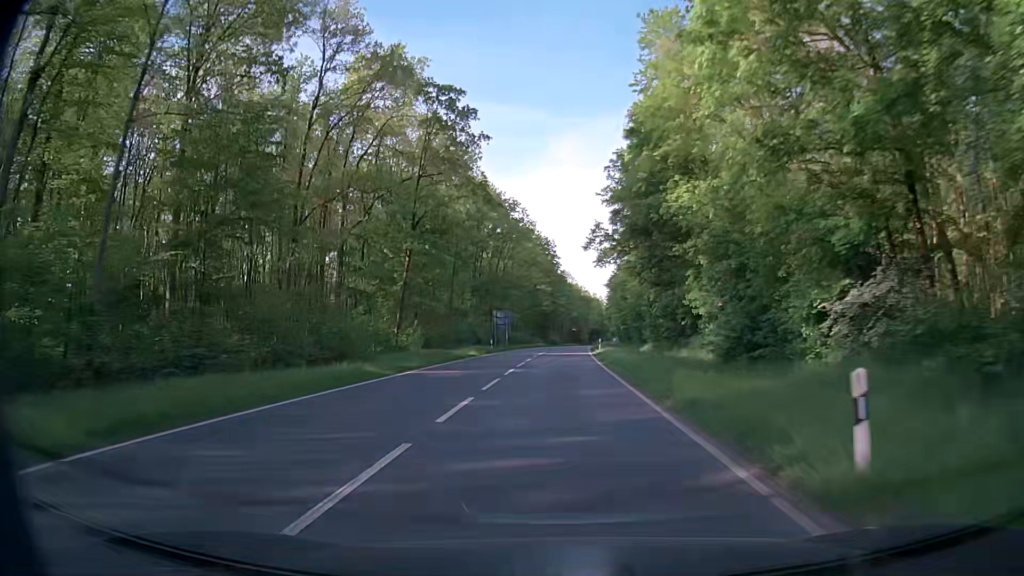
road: secondary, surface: asphalt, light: Day
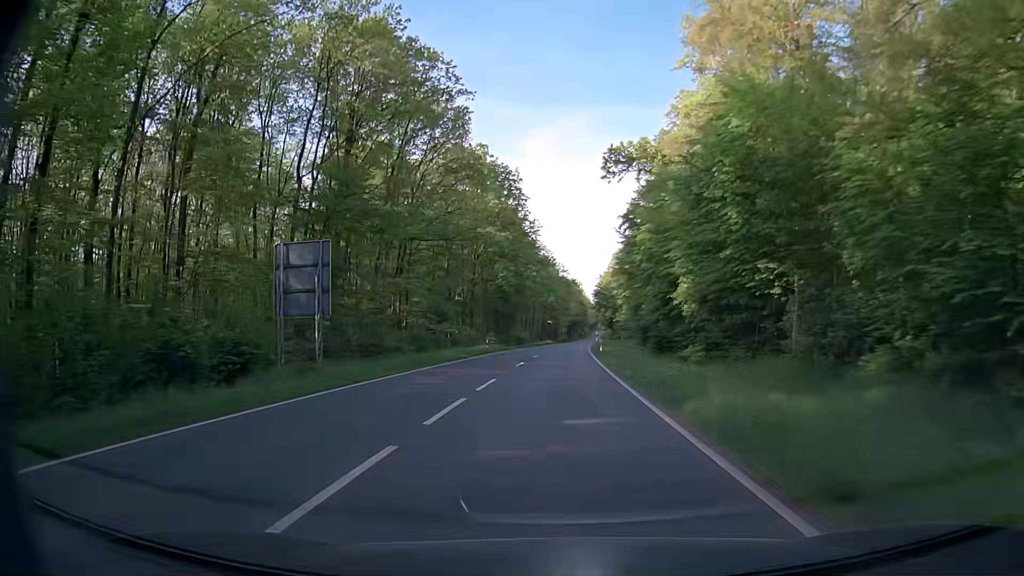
(+0.6, +54.3) m; +2°
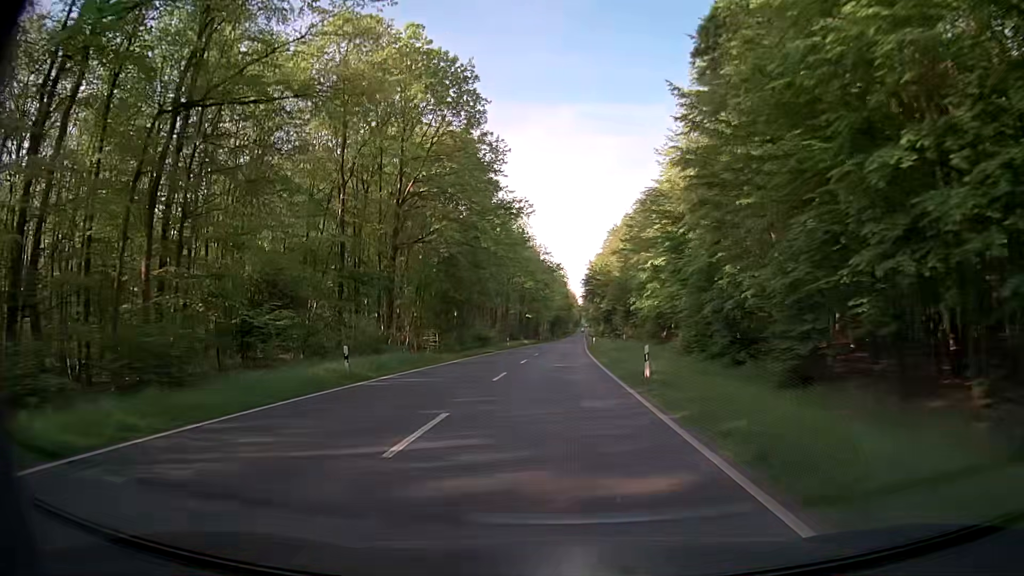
(+0.5, +32.6) m; +2°
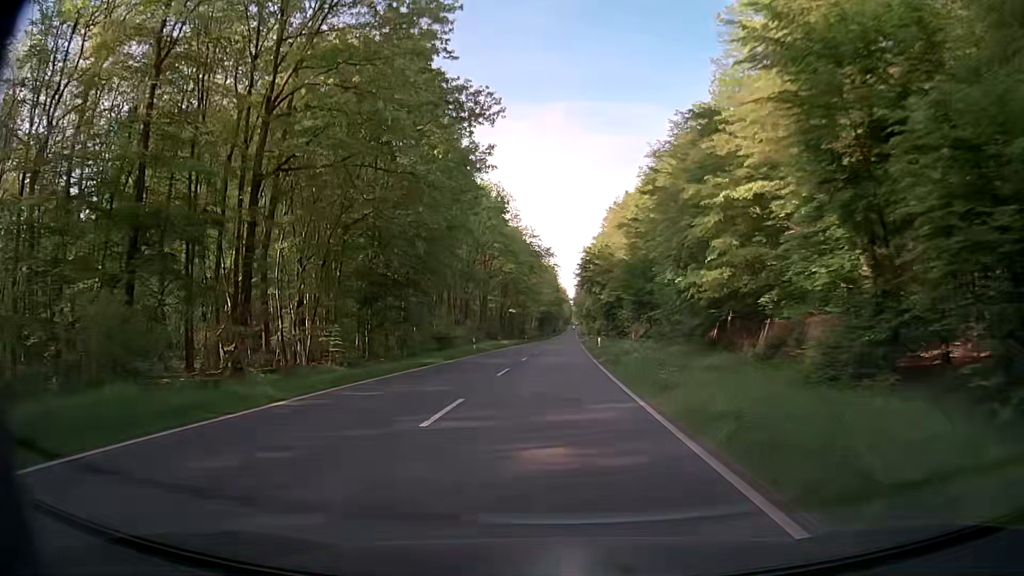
(0.0, +21.7) m; 0°
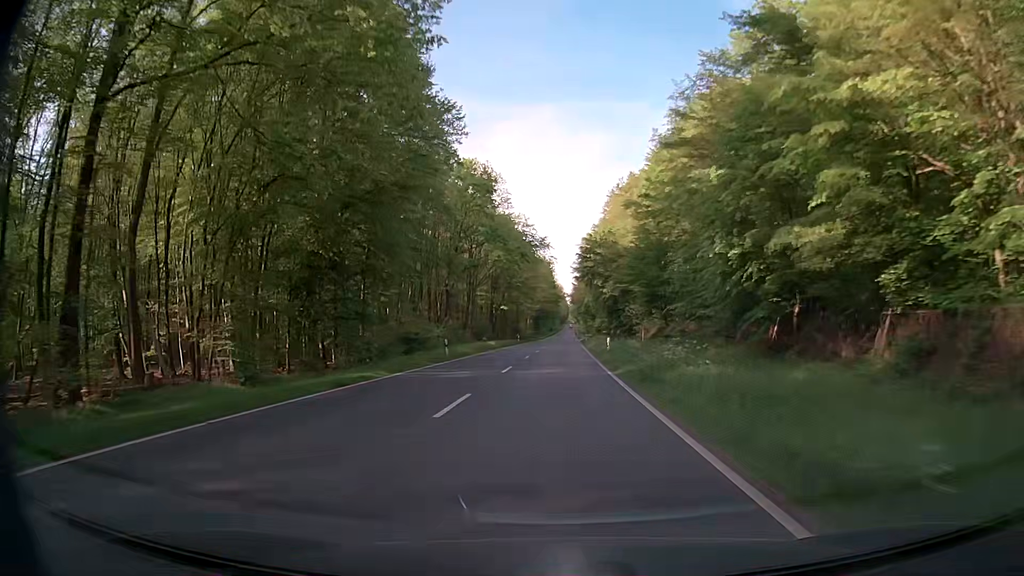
(+0.1, +10.8) m; +1°
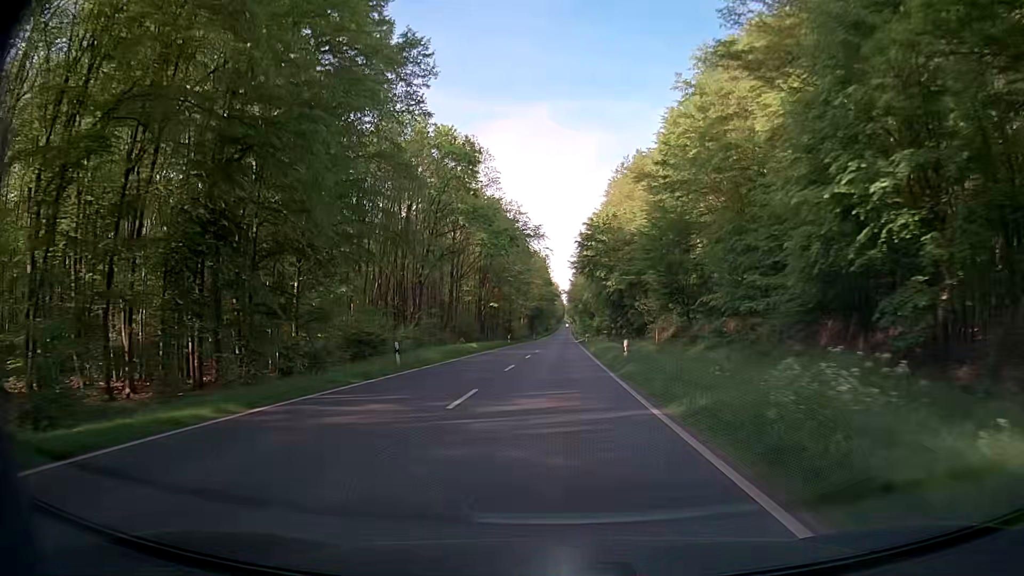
(+0.1, +10.8) m; 0°
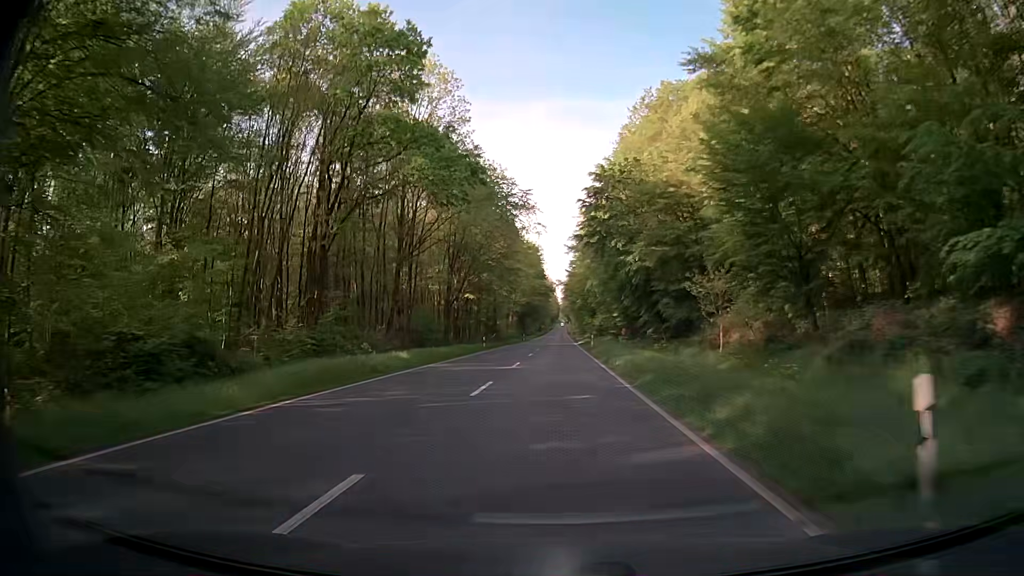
(+0.2, +21.6) m; +1°
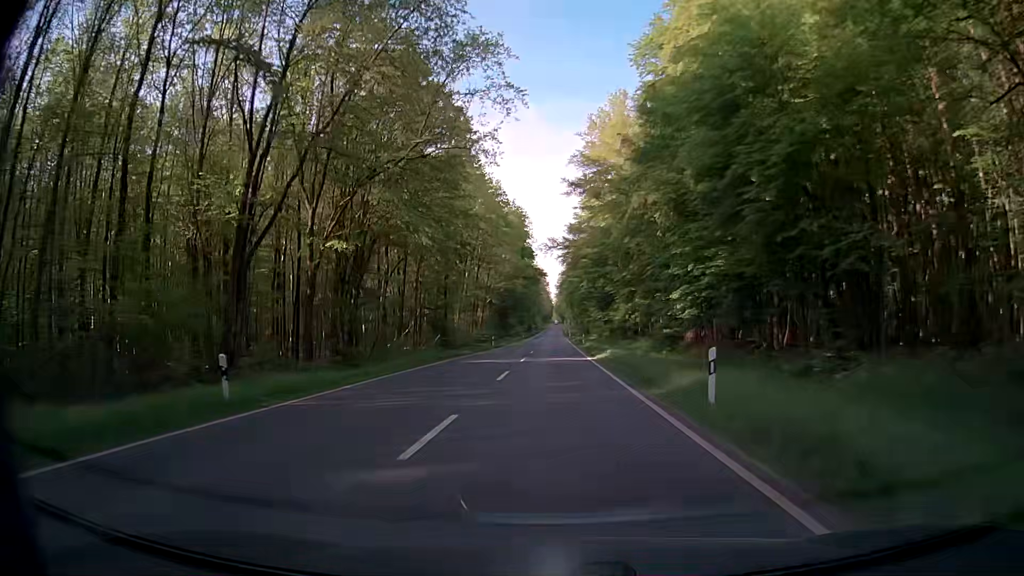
(-0.1, +43.2) m; 0°
(0, +10) (0, +20) (0, +30) (0, +40) (0, +50) (0, +60) (+1, +70) (+1, +80) (+1, +90) (+1, +100) m
